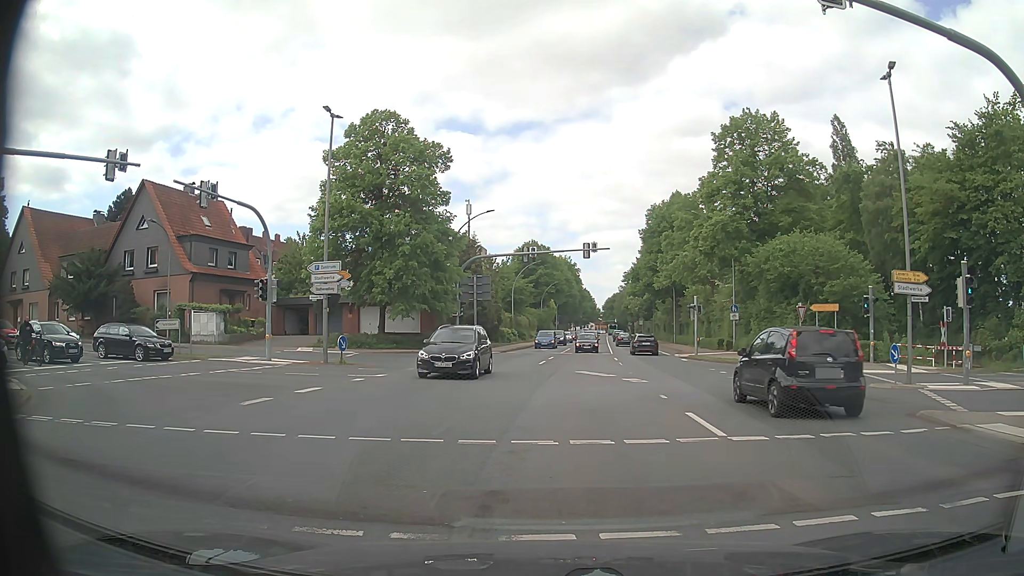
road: primary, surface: asphalt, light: Day
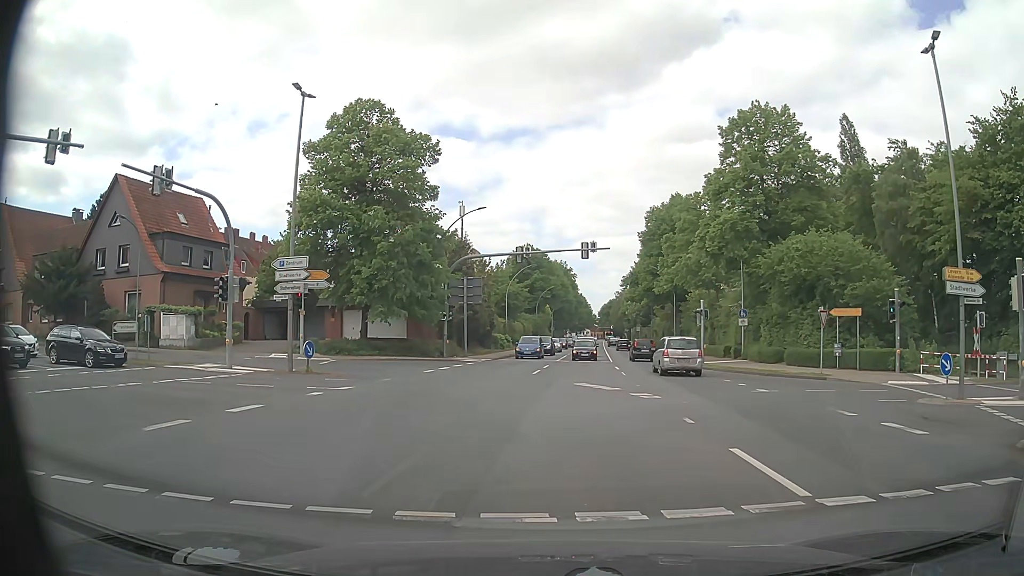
(0.0, +3.5) m; -1°
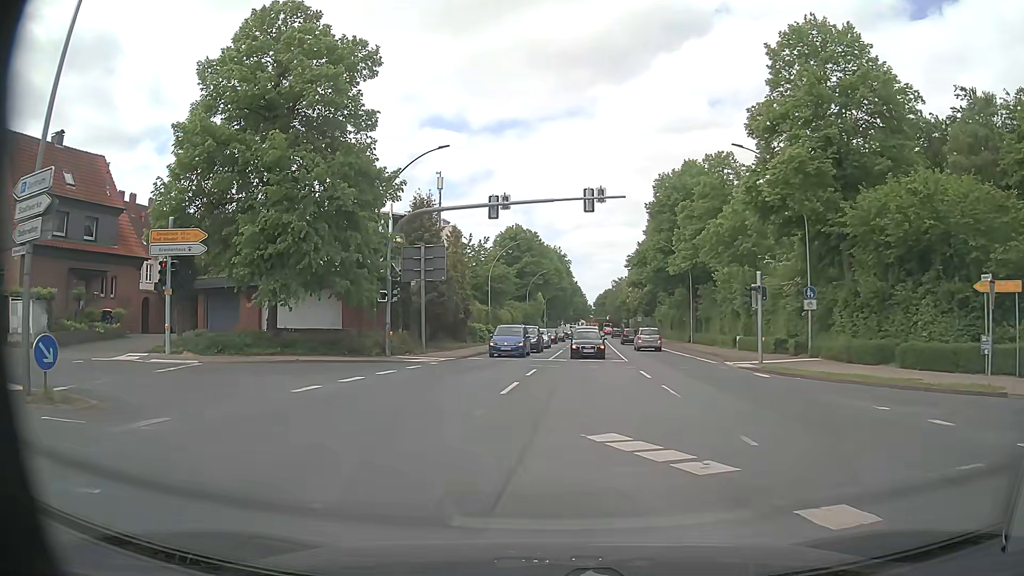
(+0.3, +13.2) m; +1°
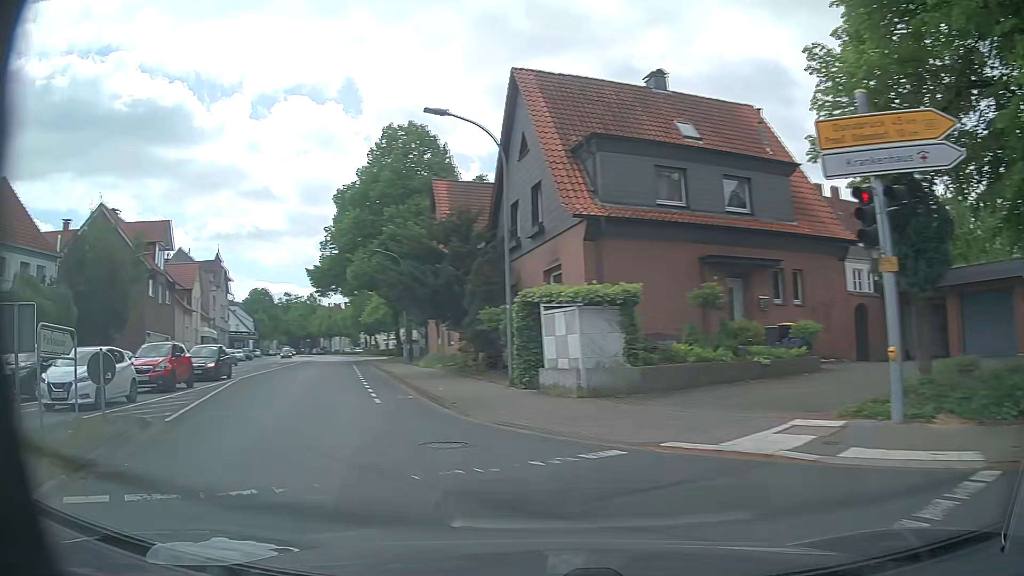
(-6.0, +14.1) m; -60°
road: unclassified
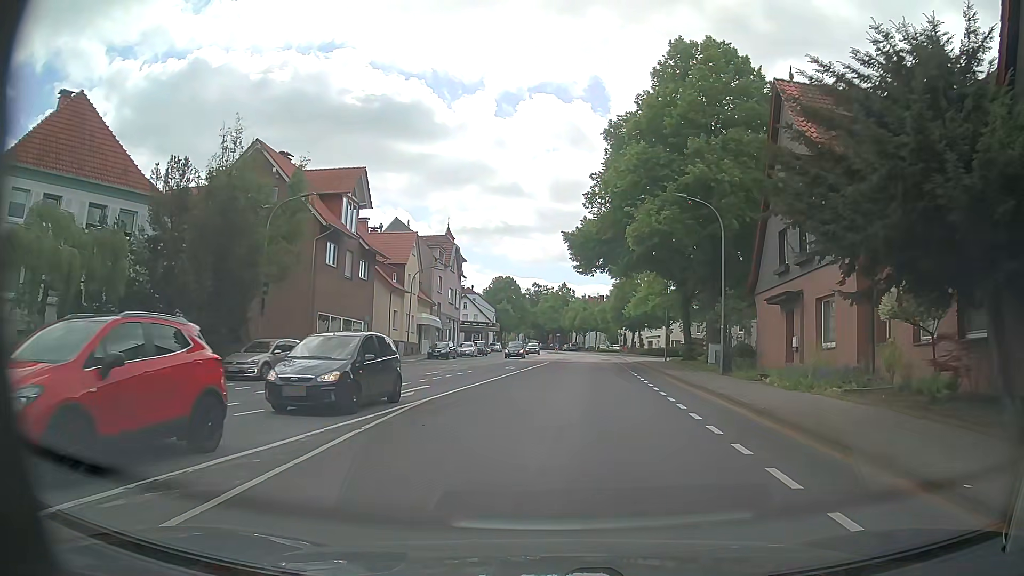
(-6.5, +16.1) m; -24°
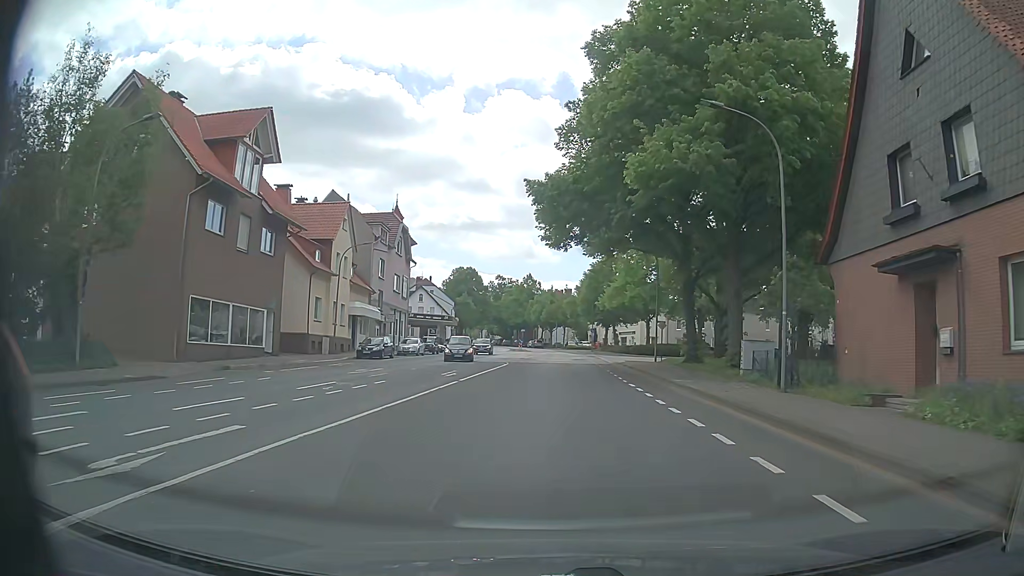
(+0.2, +11.7) m; +3°
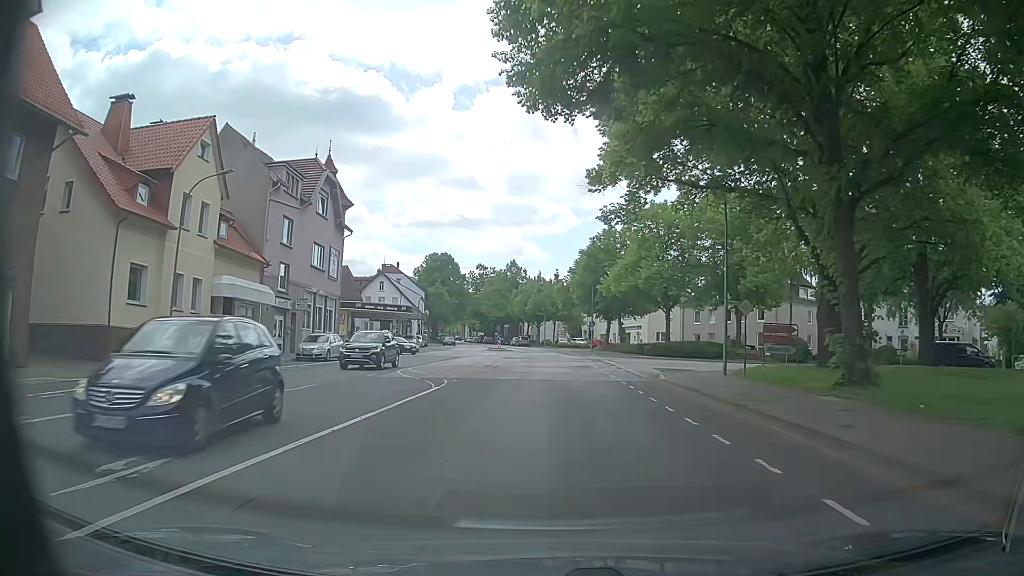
(+0.2, +20.5) m; +1°
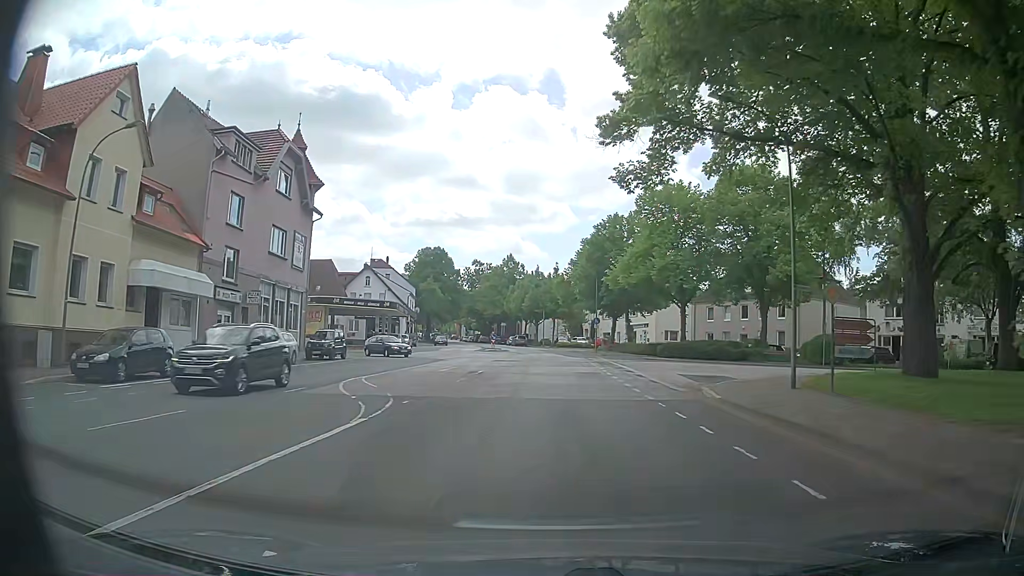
(0.0, +7.2) m; 0°
(0, +10) (0, +20) (0, +30) (+1, +40) (0, +50) (0, +60) (-1, +70) (-3, +80) (-5, +90) (-7, +99) m
